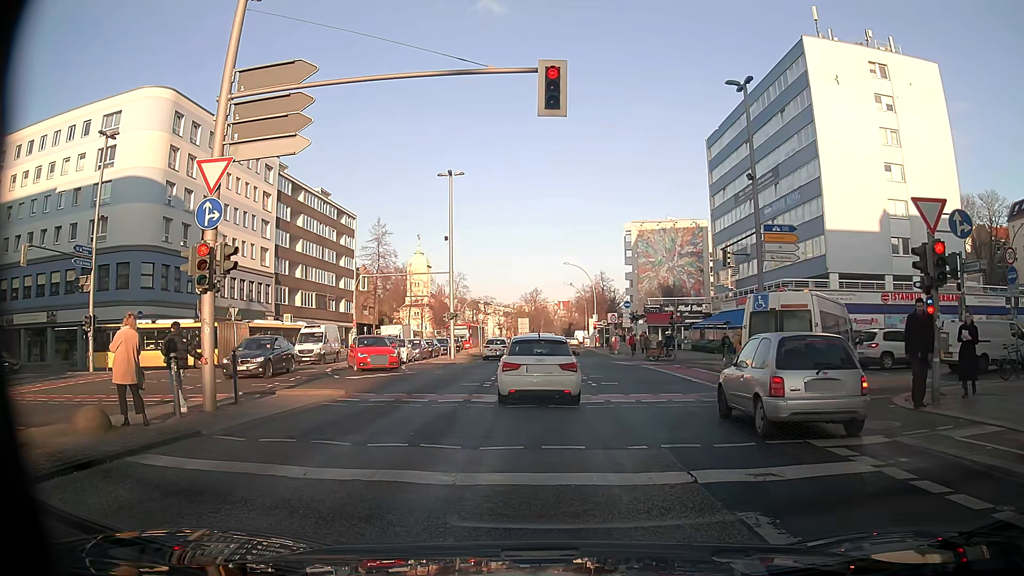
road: secondary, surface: asphalt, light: Day
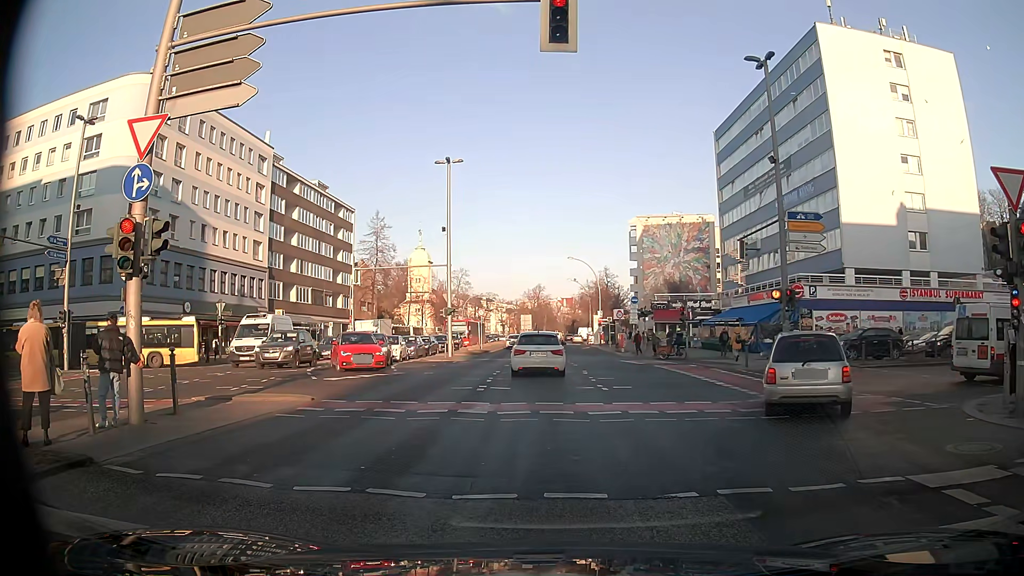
(0.0, +2.6) m; 0°
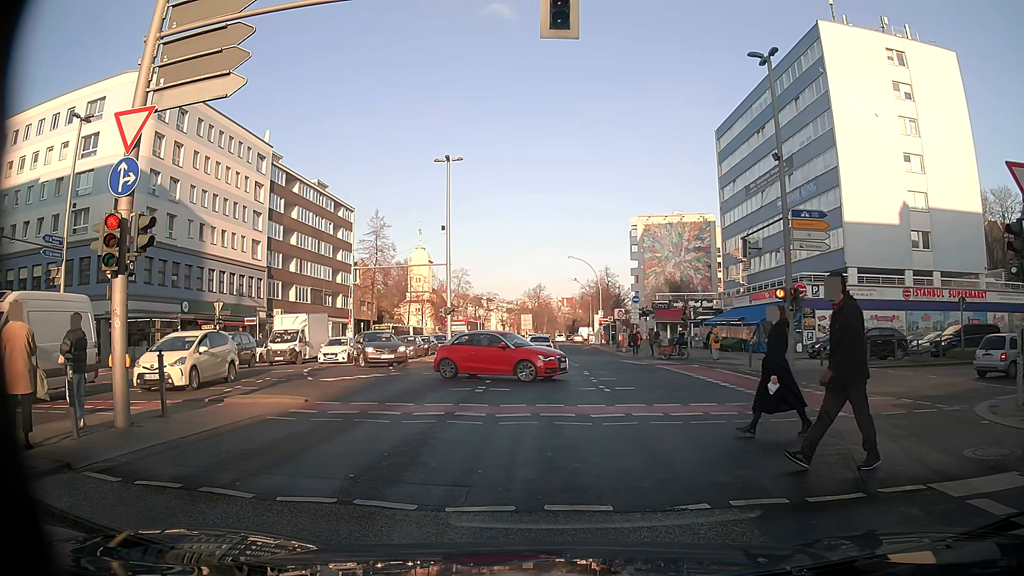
(0.0, +0.5) m; 0°
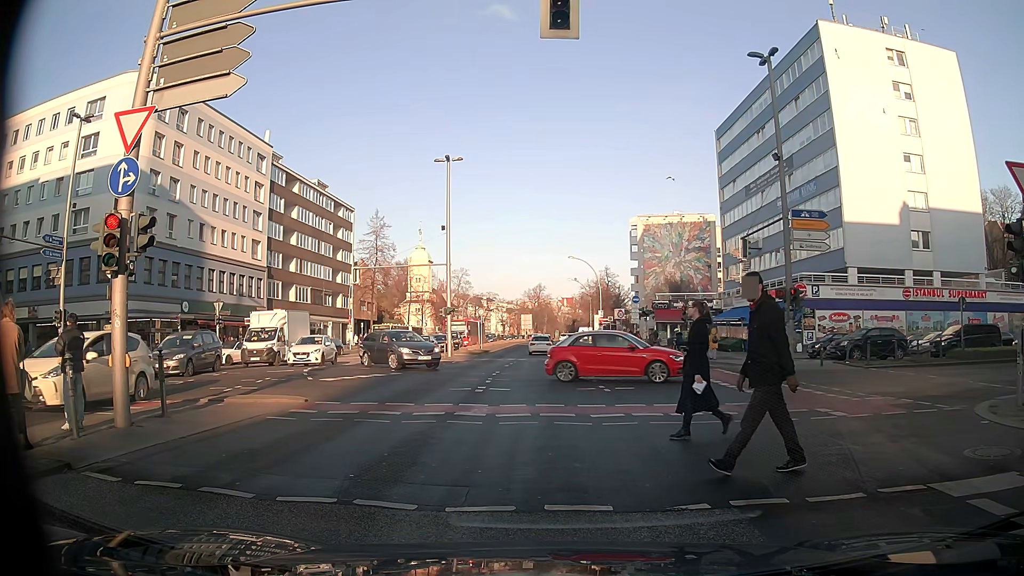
(0.0, 0.0) m; 0°
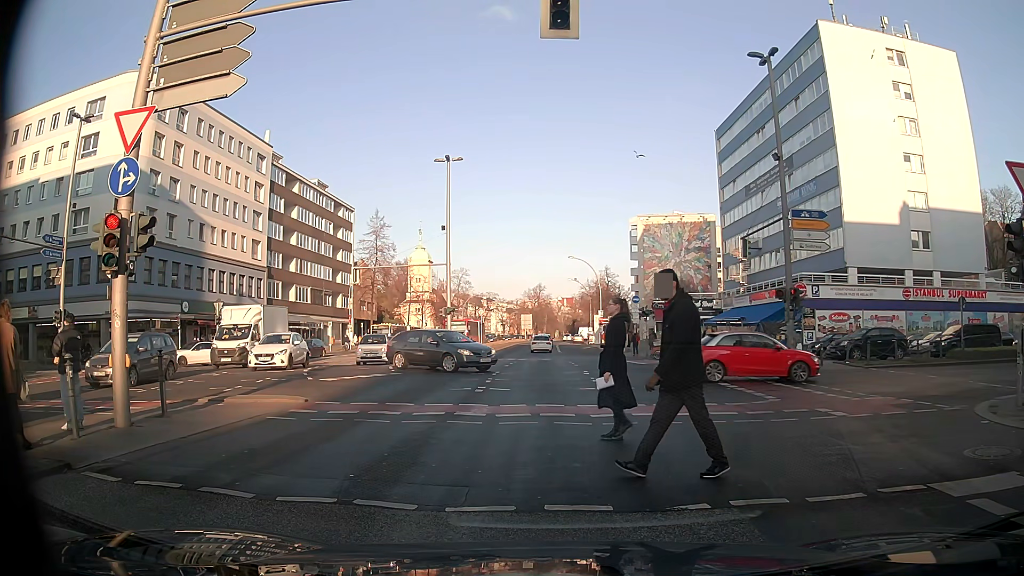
(0.0, 0.0) m; 0°
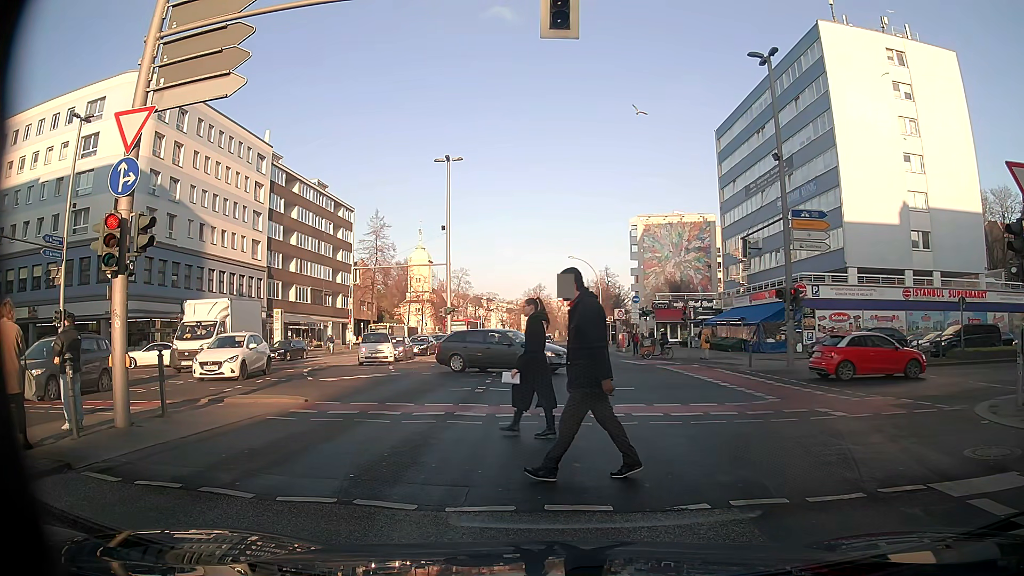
(0.0, 0.0) m; 0°
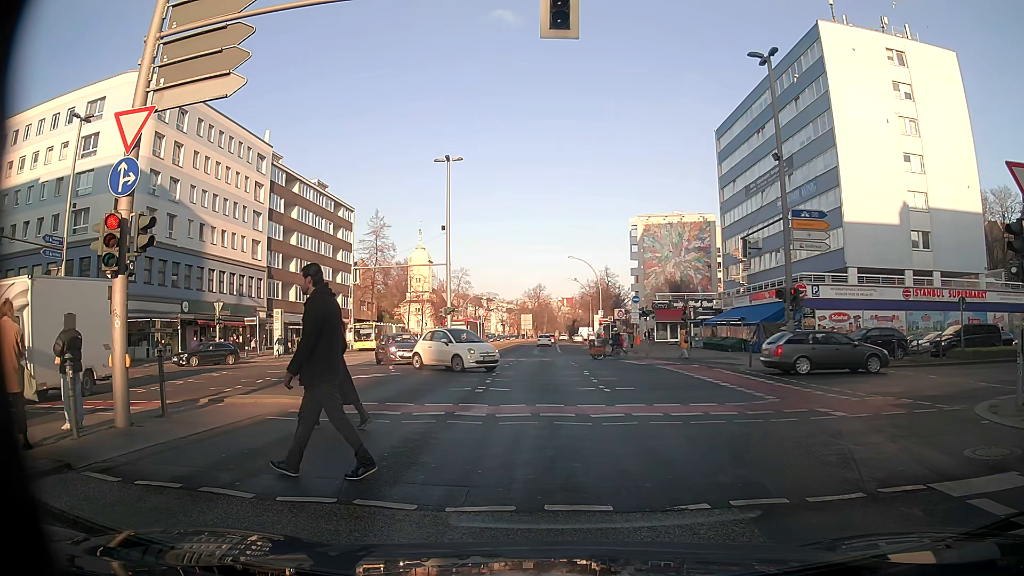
(0.0, 0.0) m; 0°
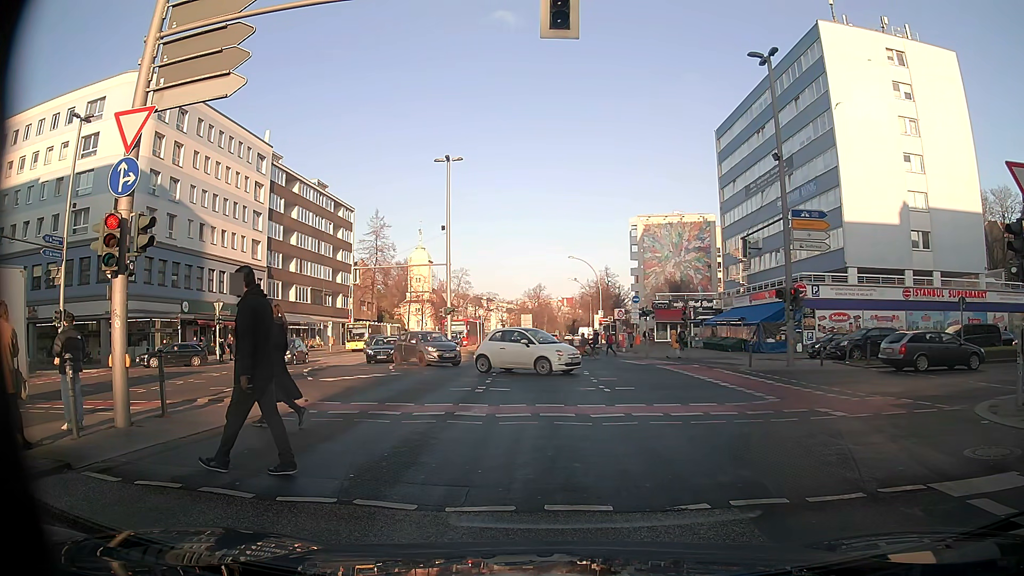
(0.0, 0.0) m; 0°
(0, +10) (0, +20) (0, +30) (0, +40) (0, +50) (0, +60) (0, +70) (0, +80) (0, +90) (+1, +100) m
